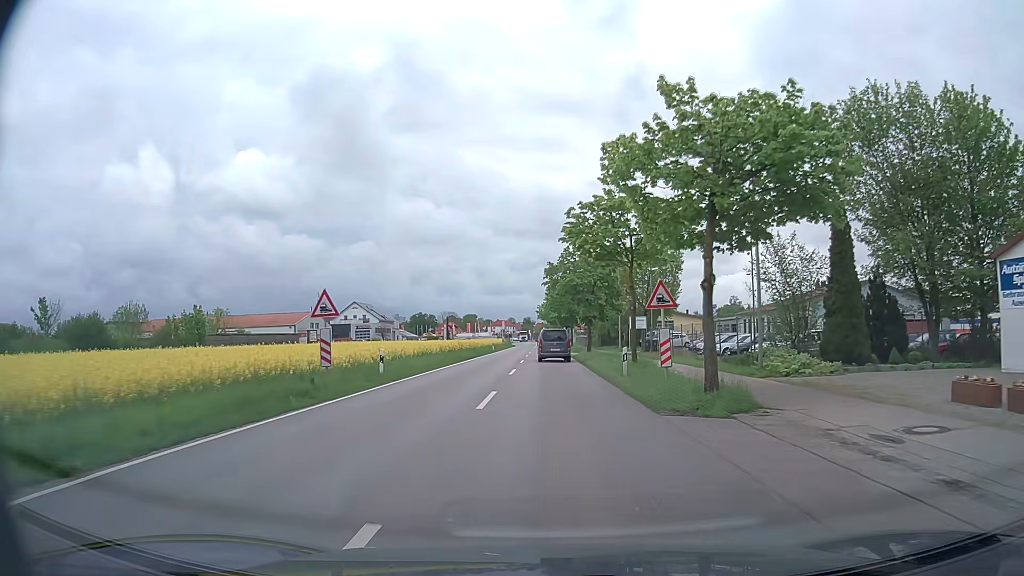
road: secondary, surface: asphalt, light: Day
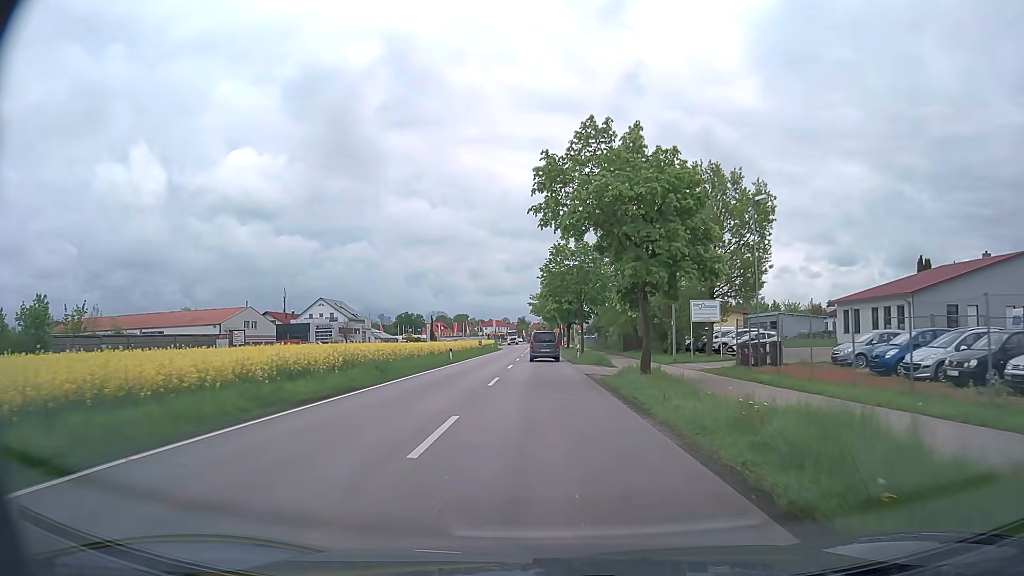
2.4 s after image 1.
(+0.1, +29.2) m; 0°
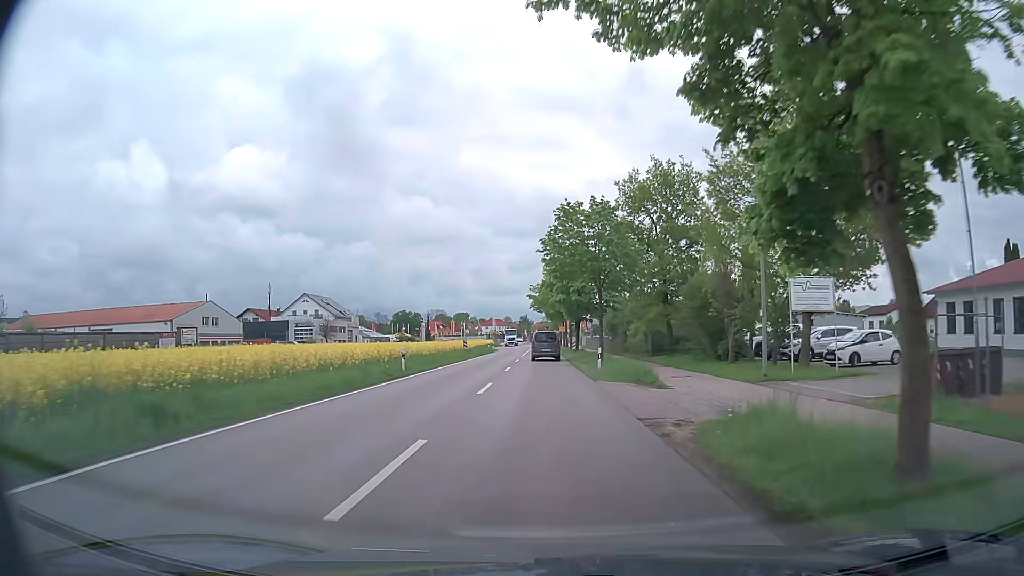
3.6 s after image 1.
(0.0, +14.8) m; 0°
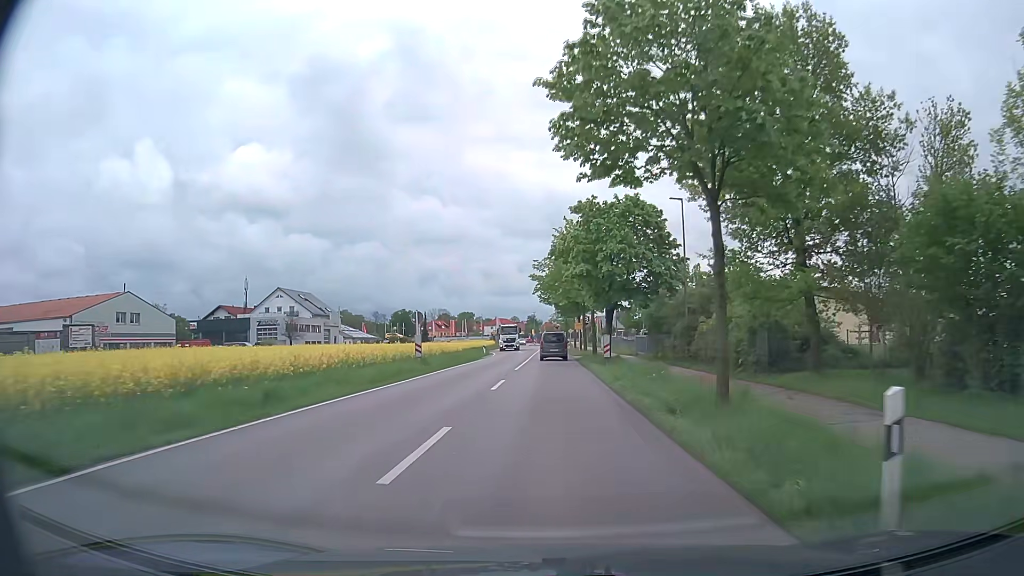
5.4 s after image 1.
(-0.2, +22.8) m; -1°
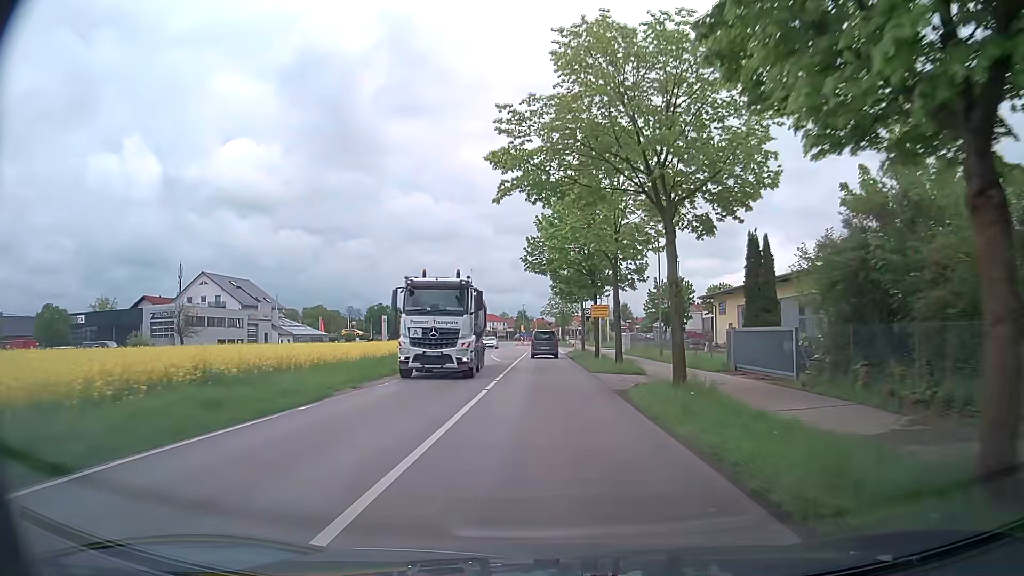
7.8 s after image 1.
(0.0, +32.0) m; +1°
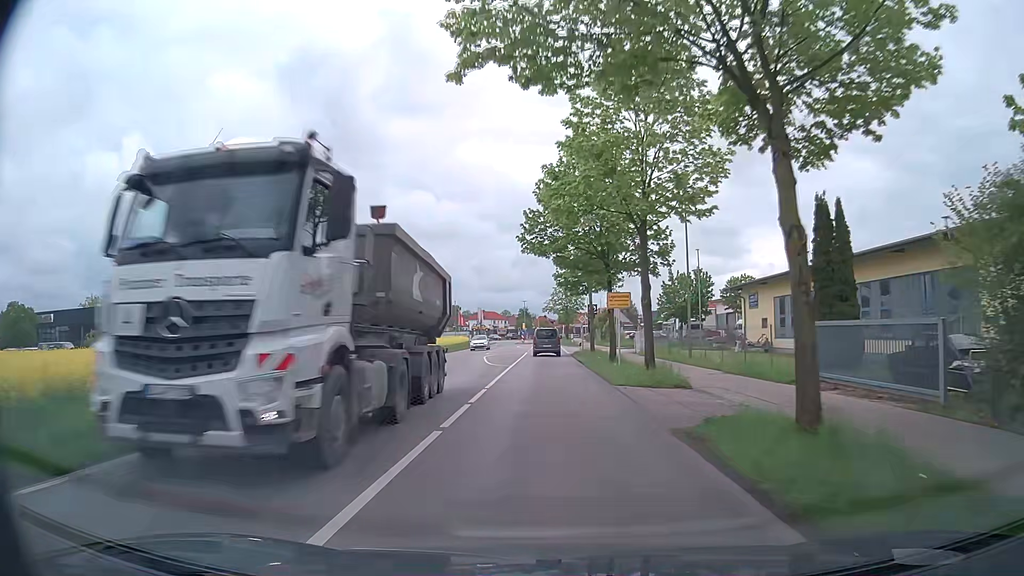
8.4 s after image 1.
(0.0, +7.9) m; -1°
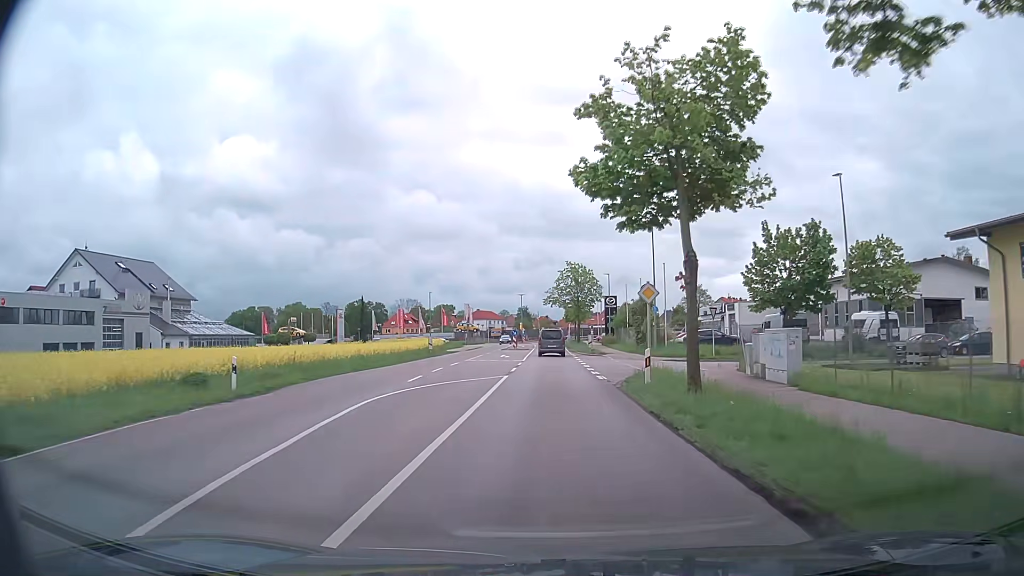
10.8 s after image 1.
(0.0, +30.0) m; 0°
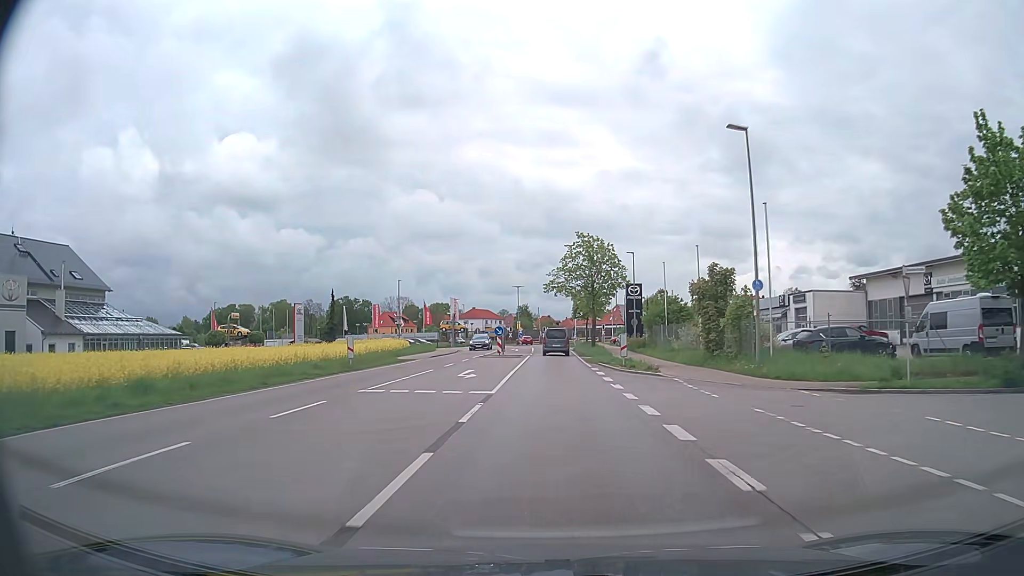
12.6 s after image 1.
(+0.1, +22.1) m; 0°
(0, +10) (0, +20) (0, +30) (0, +40) (0, +50) (+1, +60) (+1, +70) (+1, +80) (0, +90) (0, +100) m
